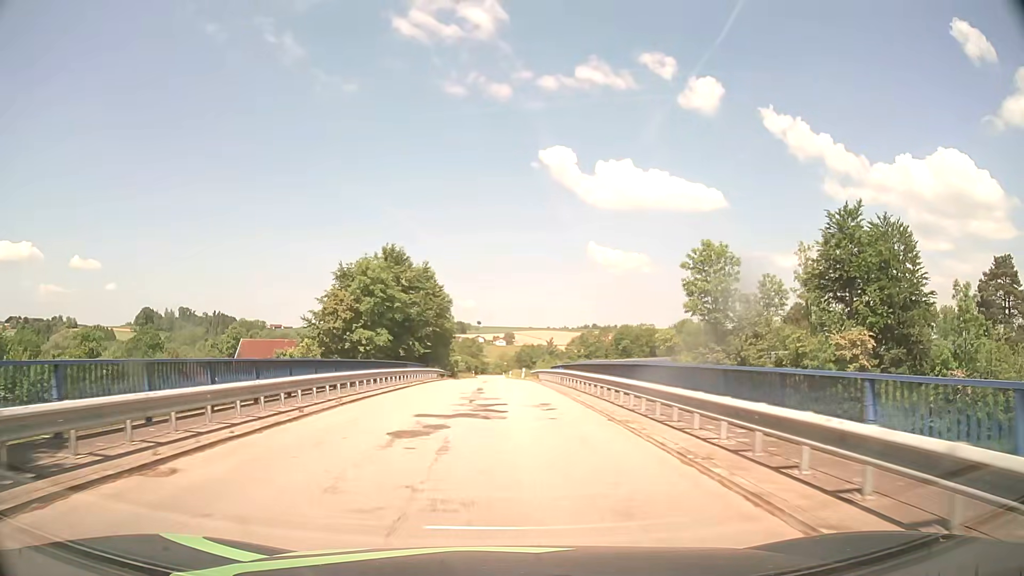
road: unclassified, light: Day
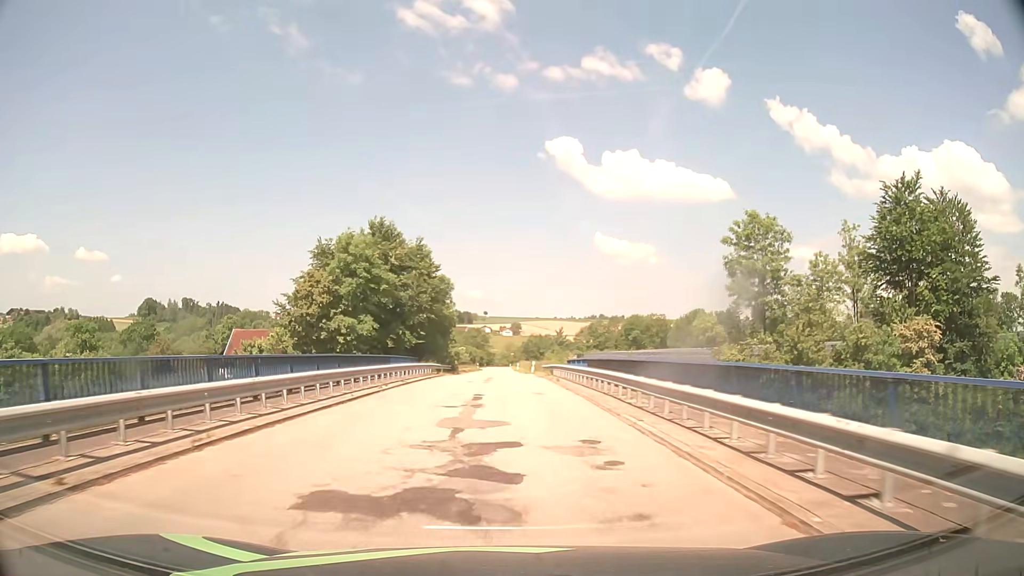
(0.0, +8.3) m; 0°
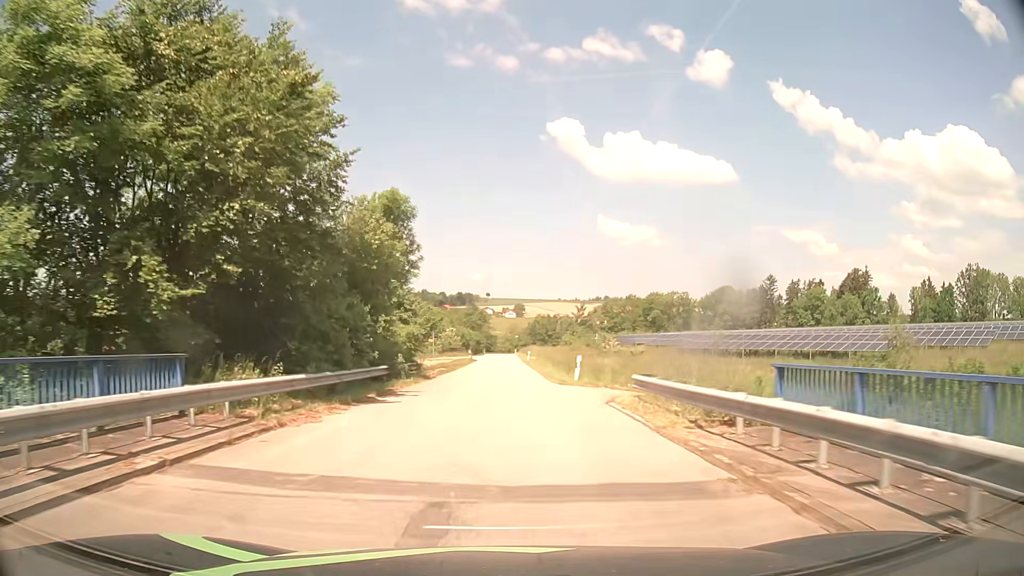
(-0.3, +33.1) m; 0°
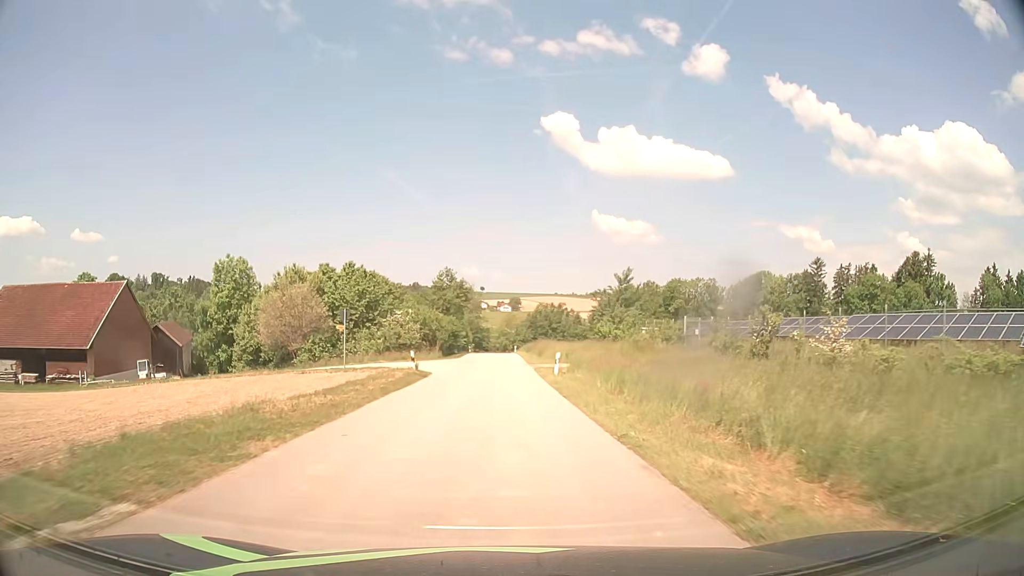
(0.0, +41.6) m; 0°
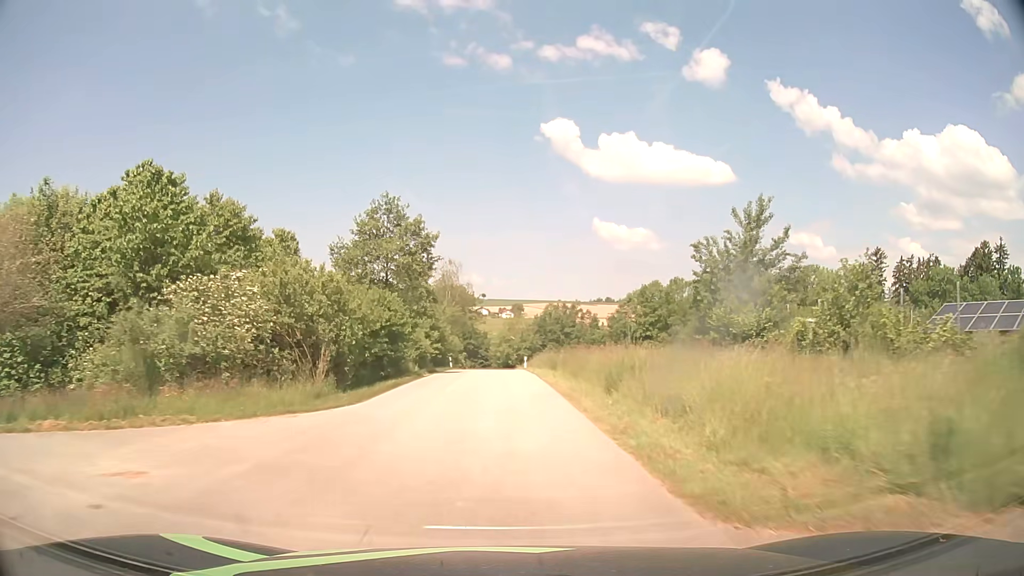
(-0.1, +34.7) m; 0°
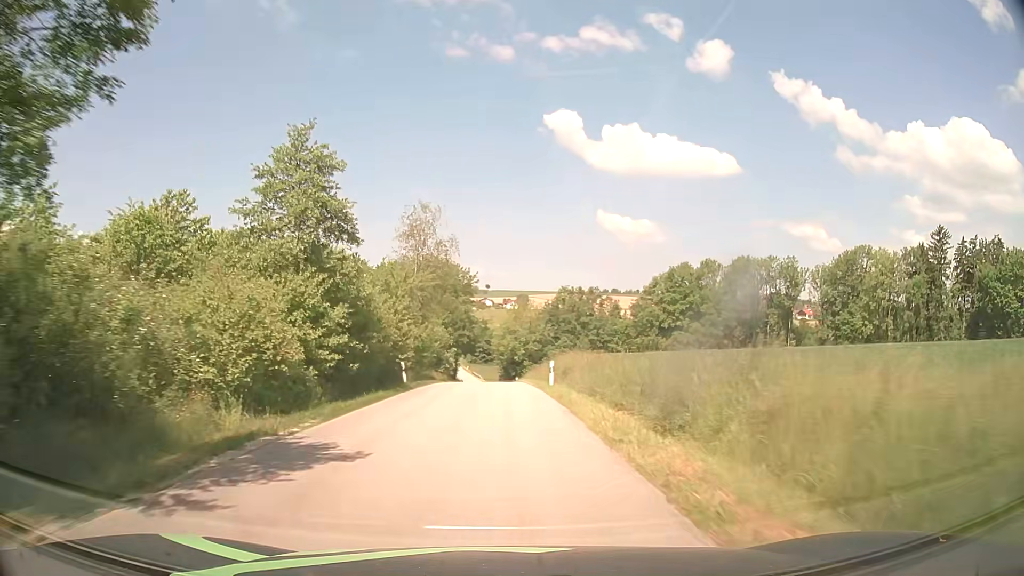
(0.0, +26.8) m; 0°
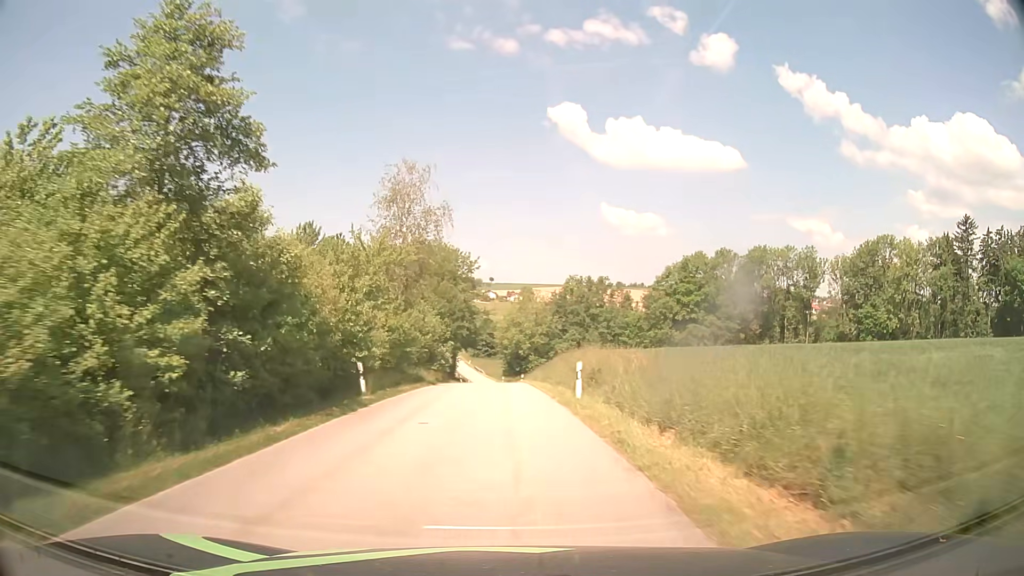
(0.0, +8.8) m; 0°
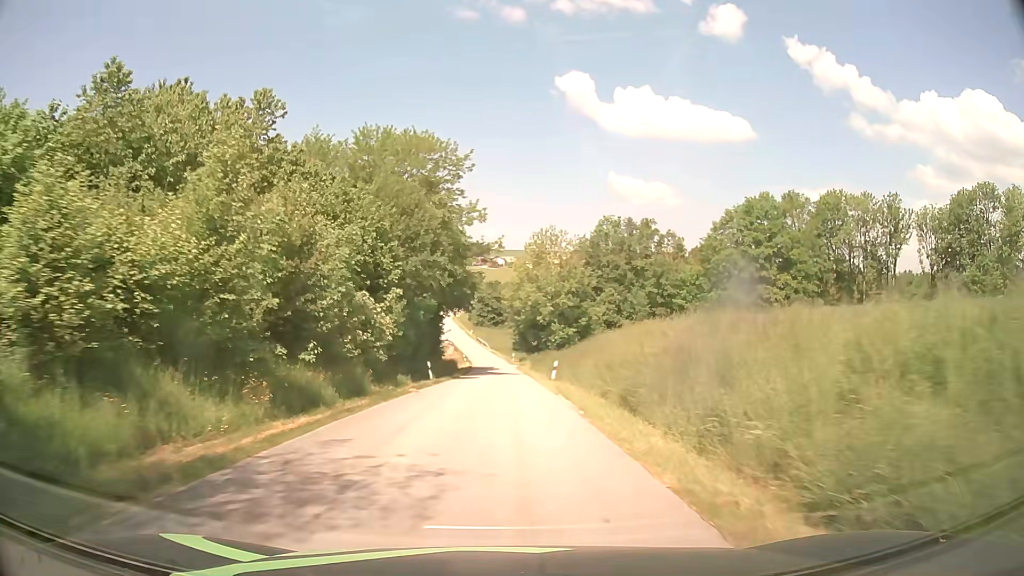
(-0.3, +34.9) m; -1°
(0, +10) (0, +20) (0, +30) (0, +40) (0, +50) (0, +60) (-1, +70) (-1, +80) (-2, +90) (-3, +100) m
